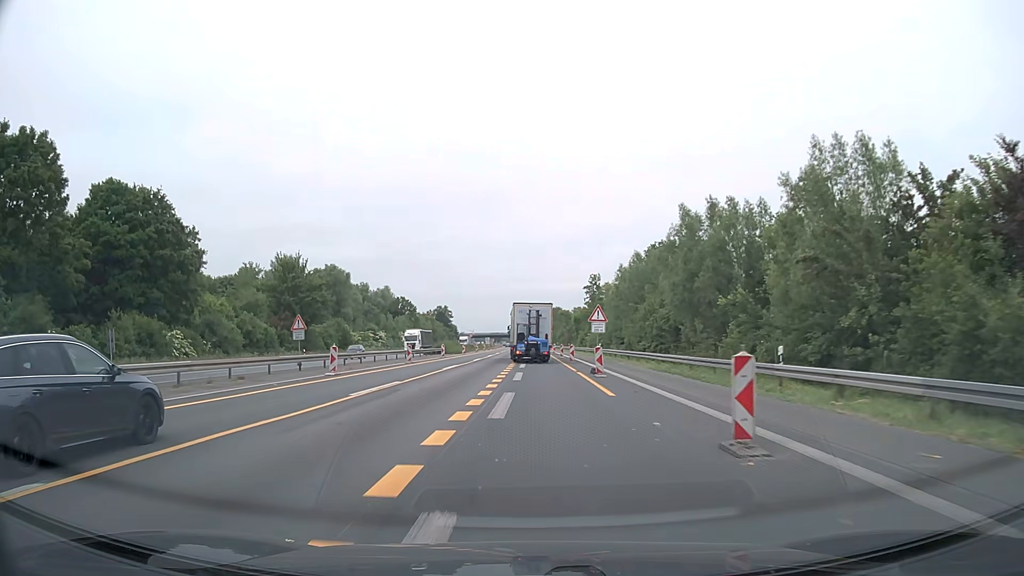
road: motorway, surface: asphalt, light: Day
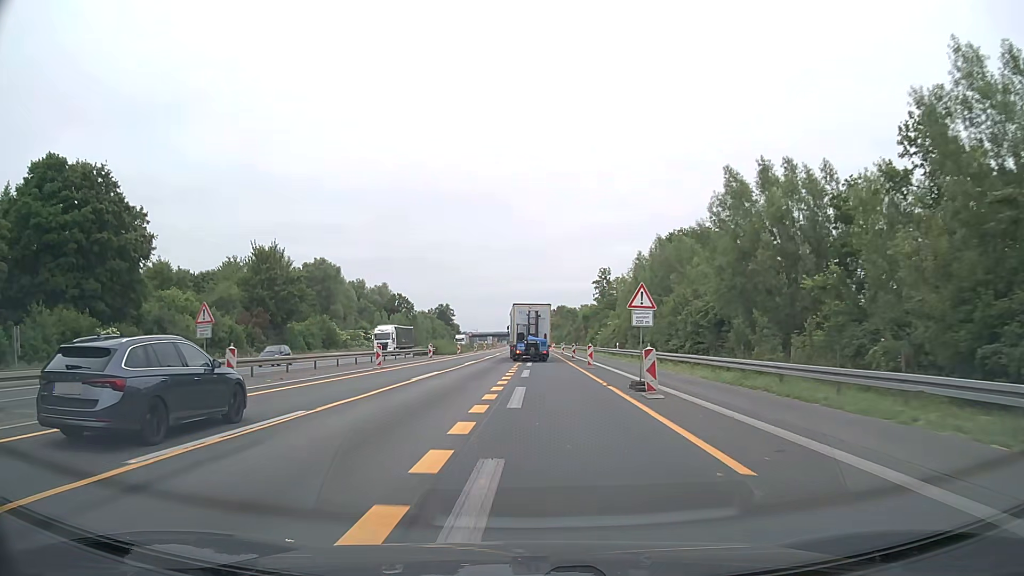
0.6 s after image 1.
(0.0, +10.7) m; 0°
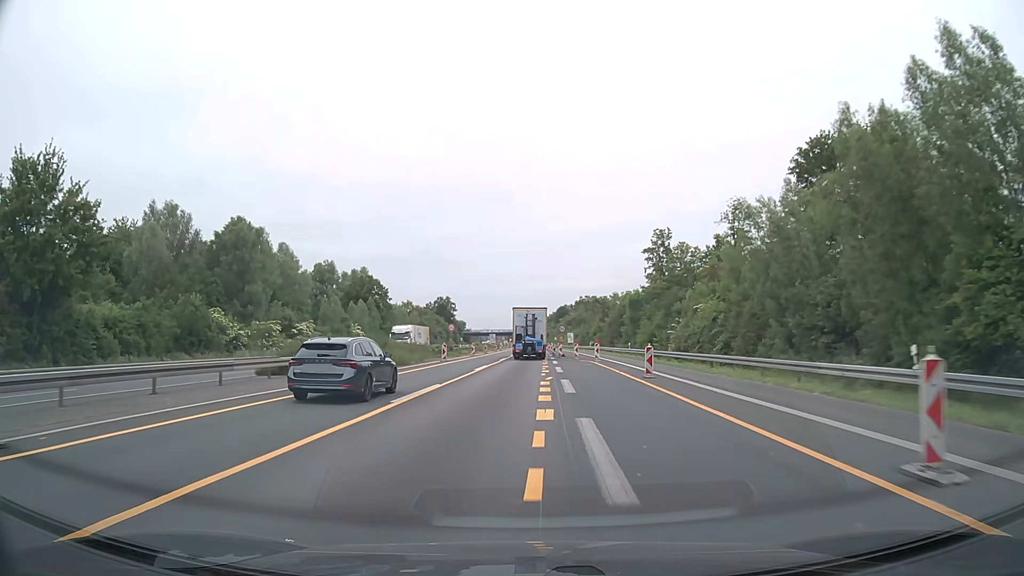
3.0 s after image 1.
(-0.6, +46.2) m; -1°
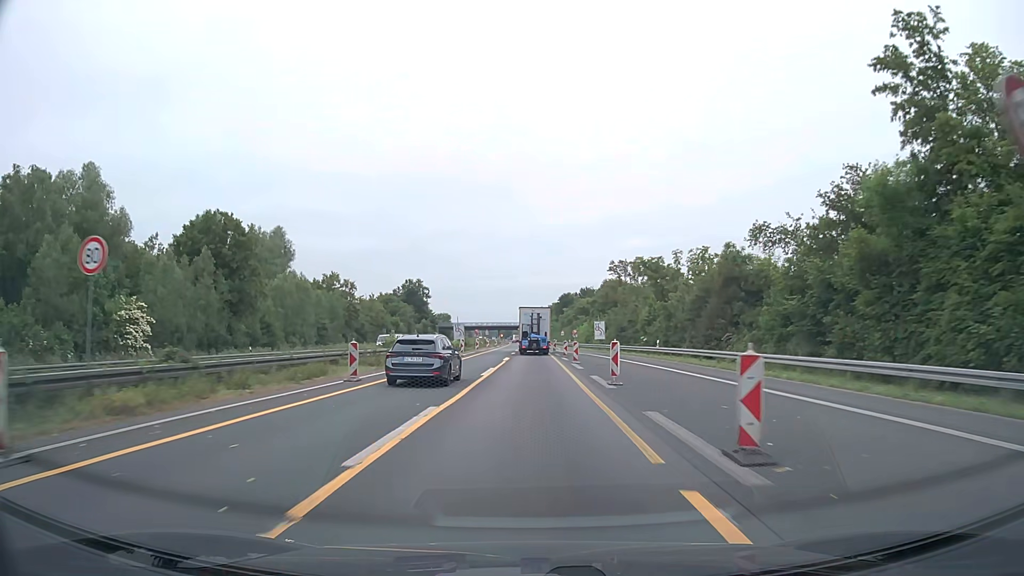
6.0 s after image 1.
(0.0, +62.4) m; 0°
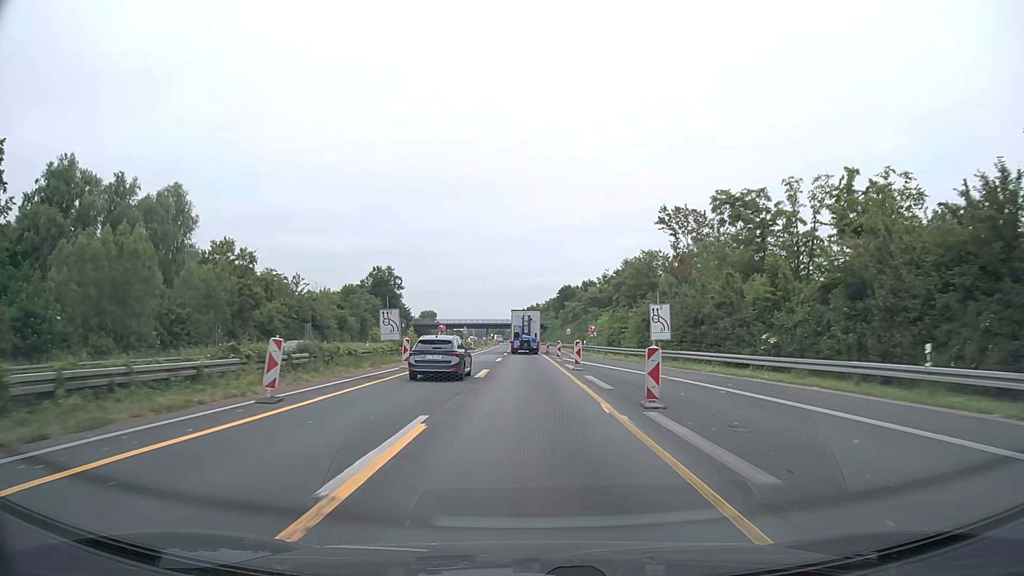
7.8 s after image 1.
(+0.3, +37.5) m; +1°
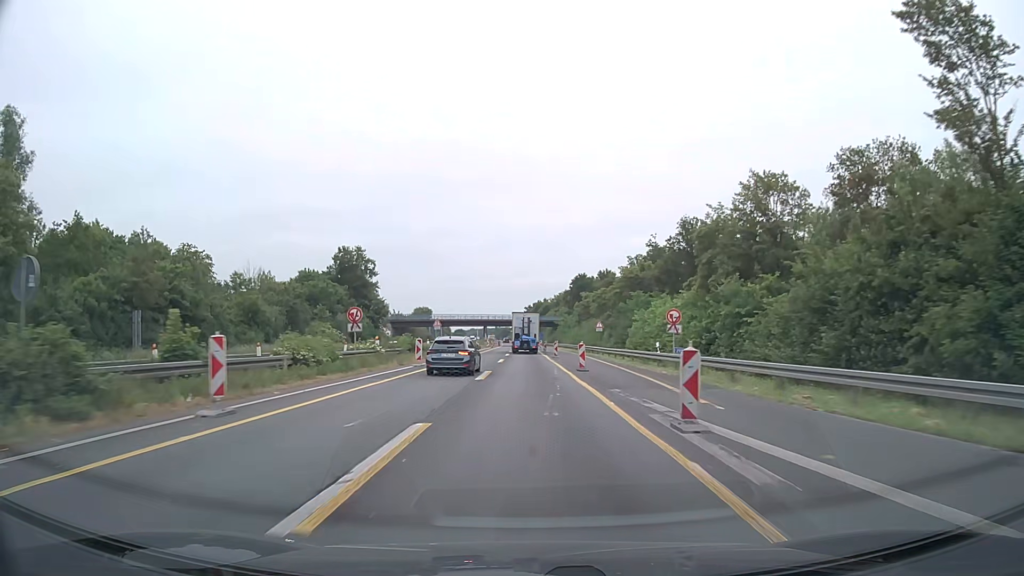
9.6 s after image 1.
(-0.2, +37.2) m; 0°
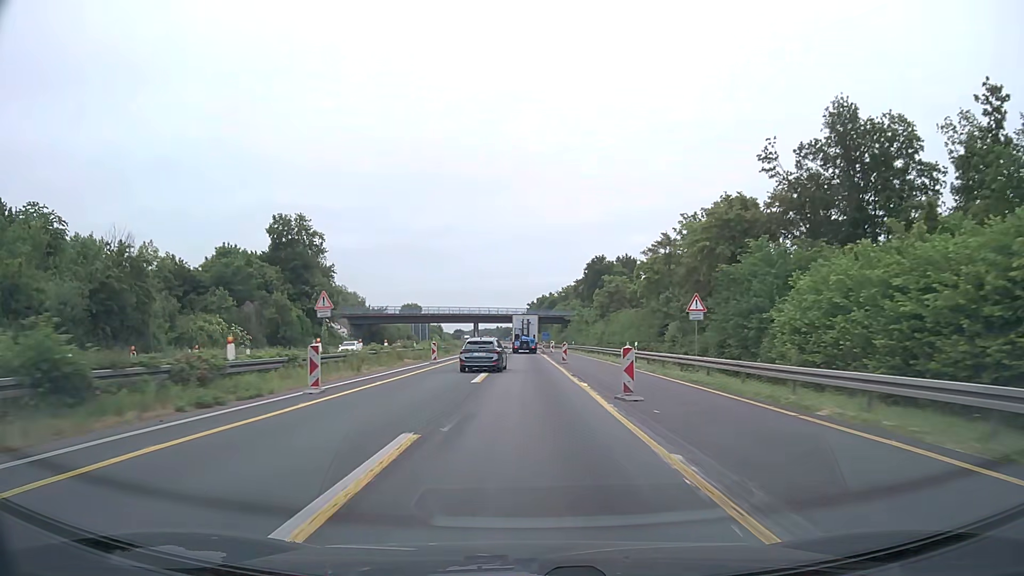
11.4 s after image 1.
(-0.1, +37.3) m; 0°
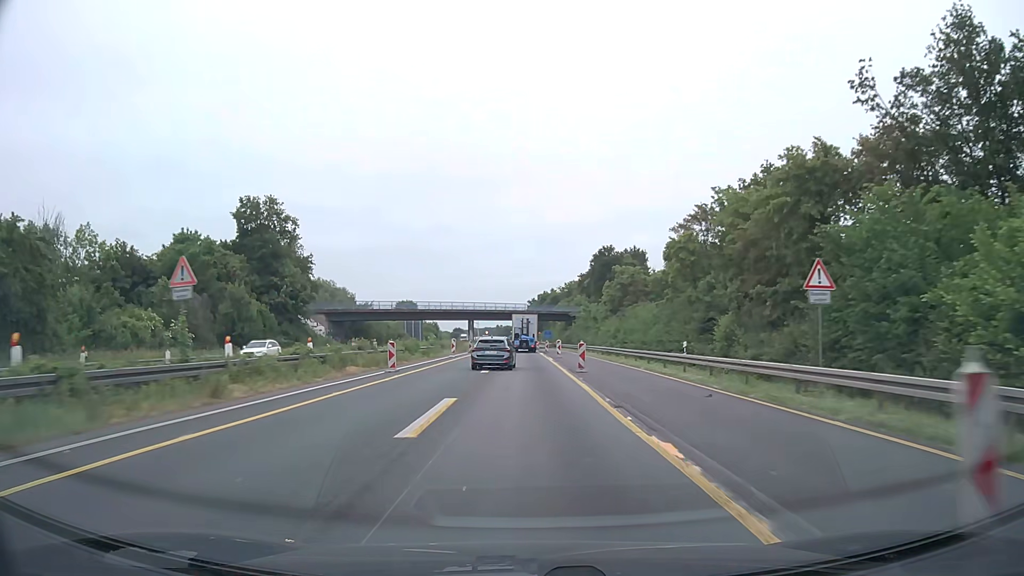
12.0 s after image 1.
(0.0, +12.5) m; 0°
(0, +10) (0, +20) (0, +30) (0, +40) (0, +50) (0, +60) (0, +70) (0, +80) (-1, +90) (-1, +100) m
